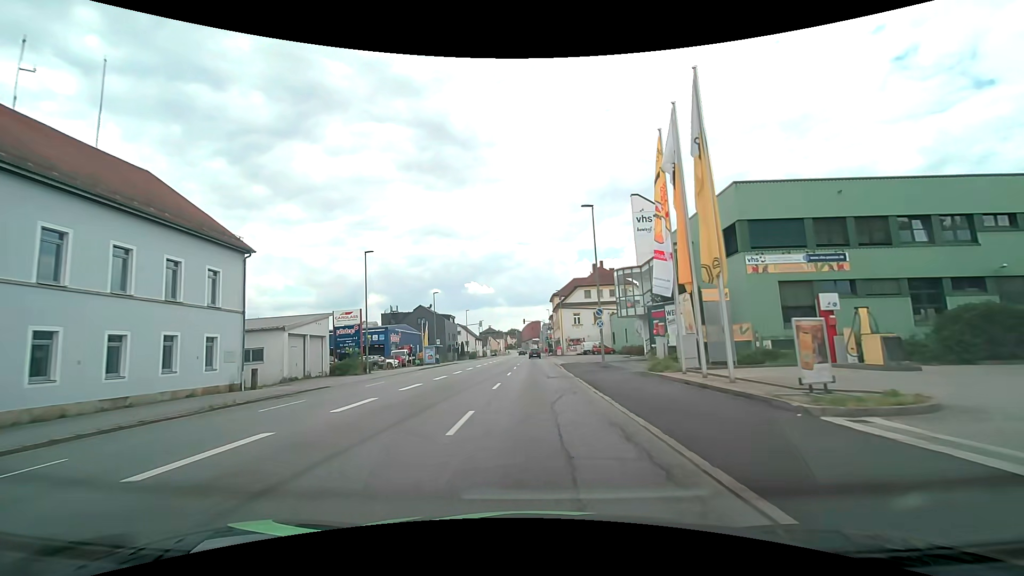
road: tertiary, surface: asphalt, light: Day
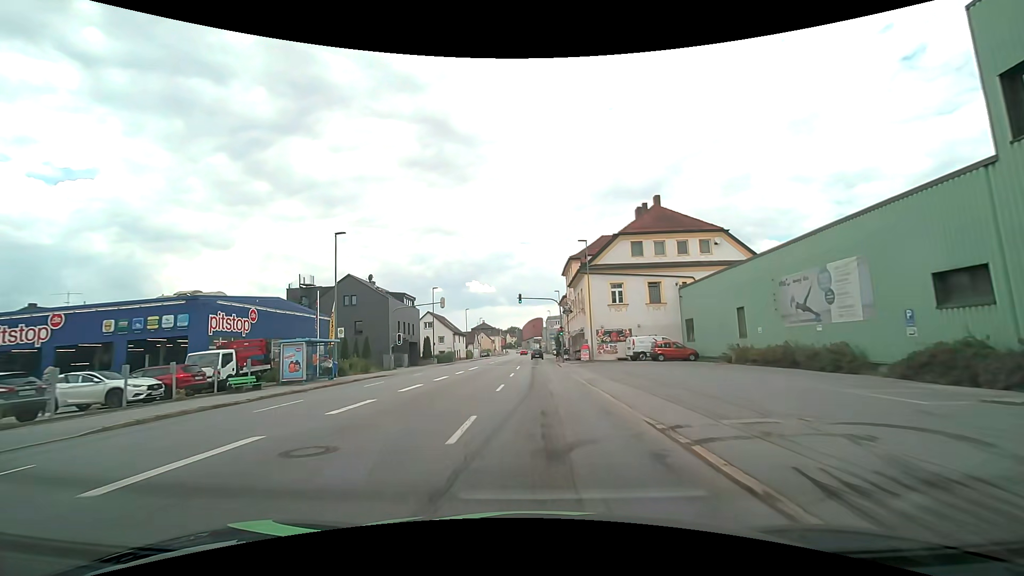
(-0.3, +36.8) m; -1°
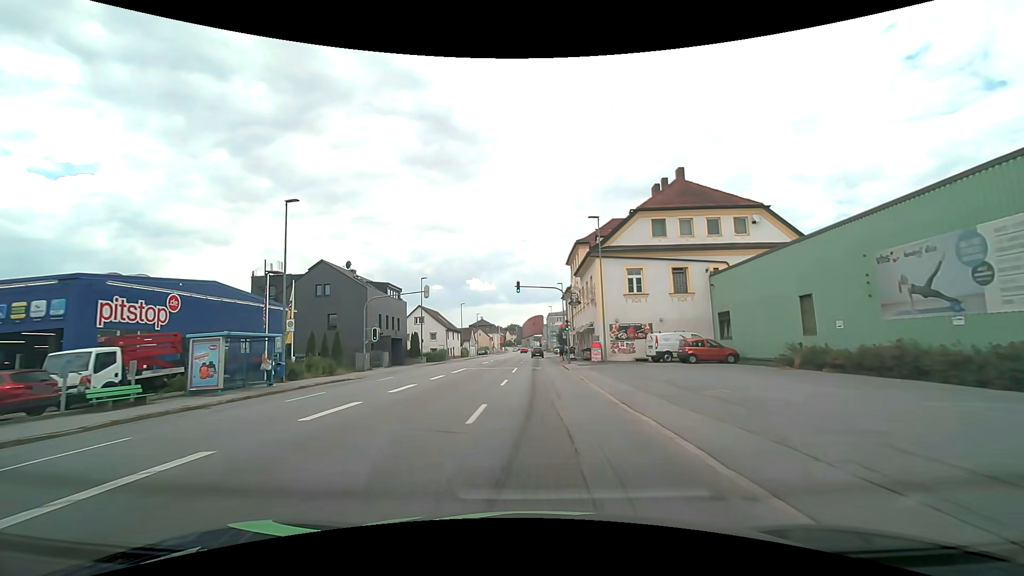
(0.0, +7.3) m; 0°
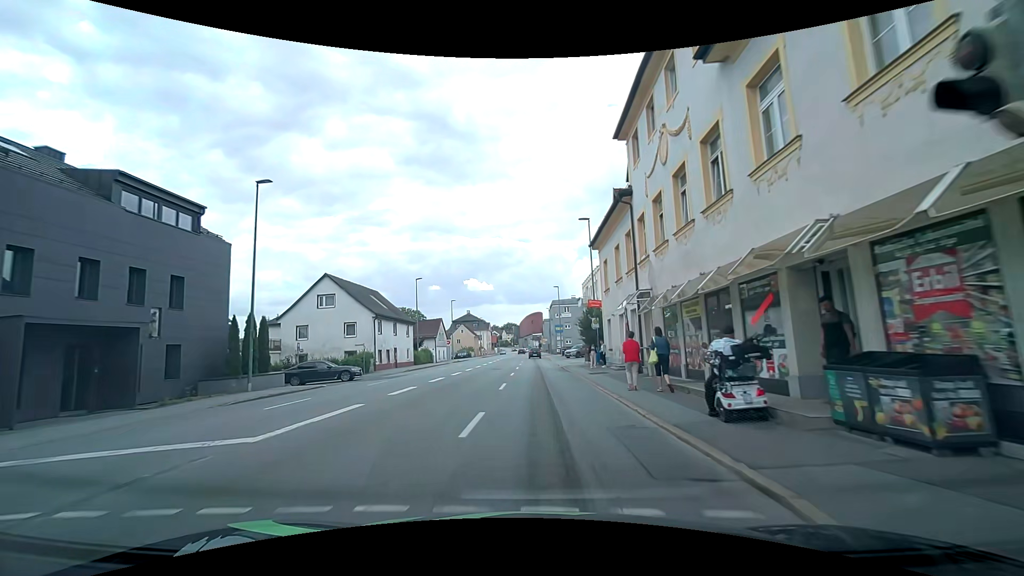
(0.0, +36.0) m; 0°
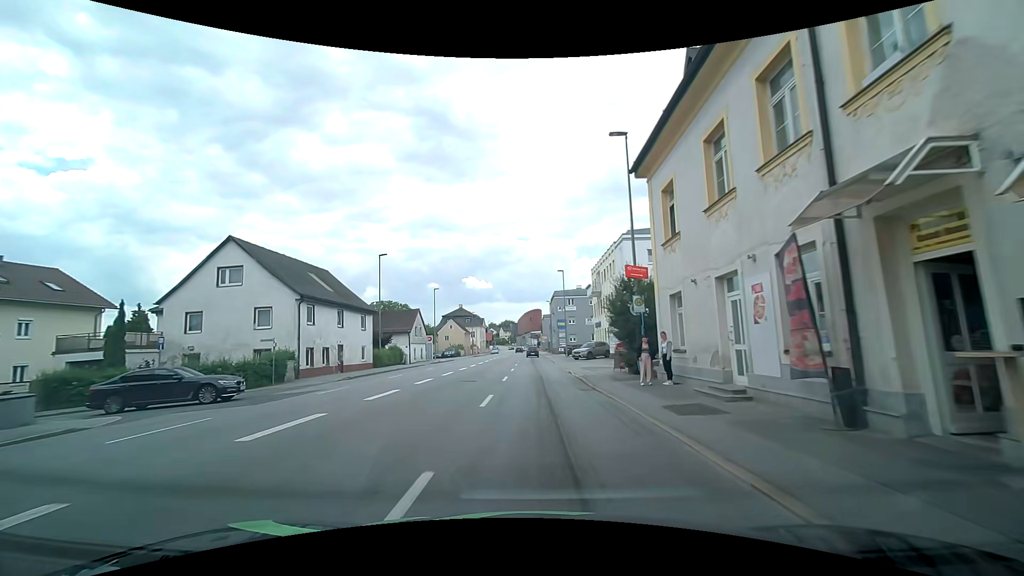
(+0.1, +14.2) m; +1°
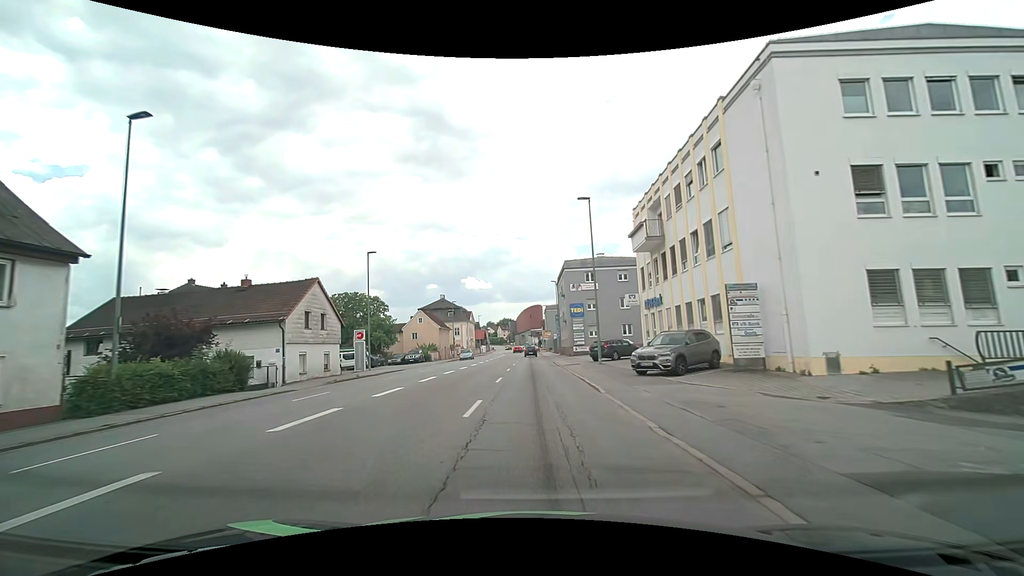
(+0.1, +28.9) m; 0°
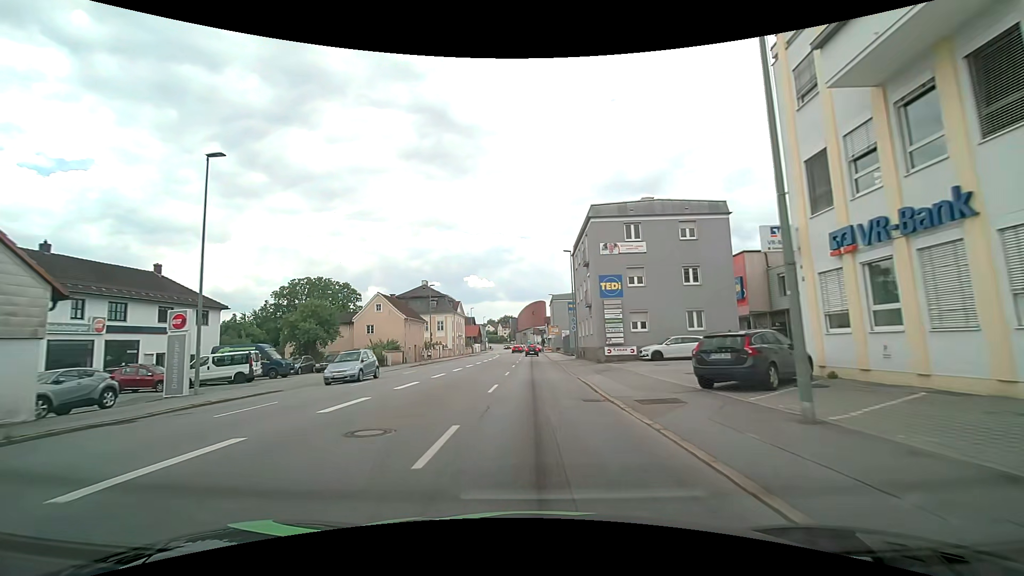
(-0.1, +22.1) m; 0°
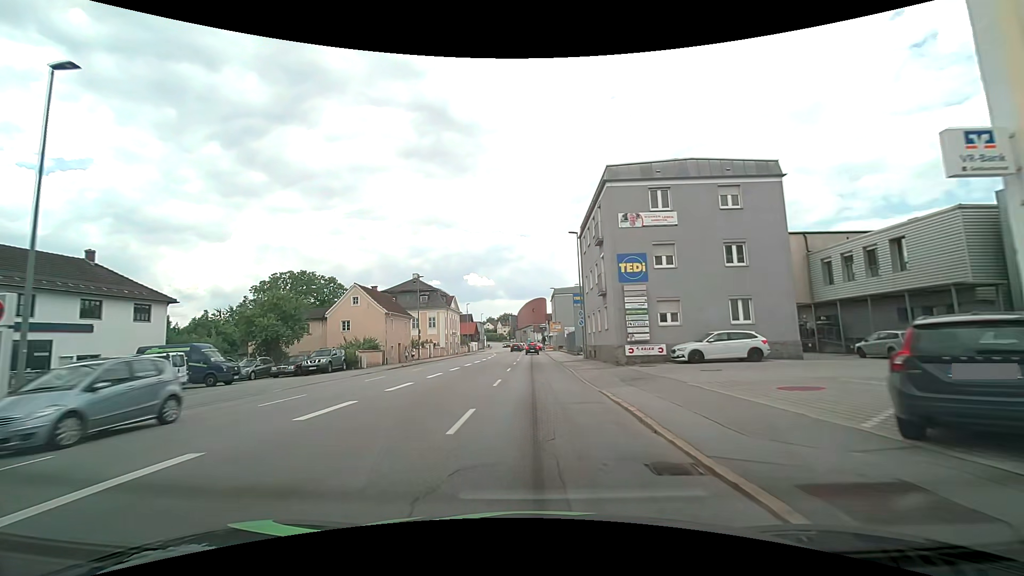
(-0.1, +7.1) m; 0°
